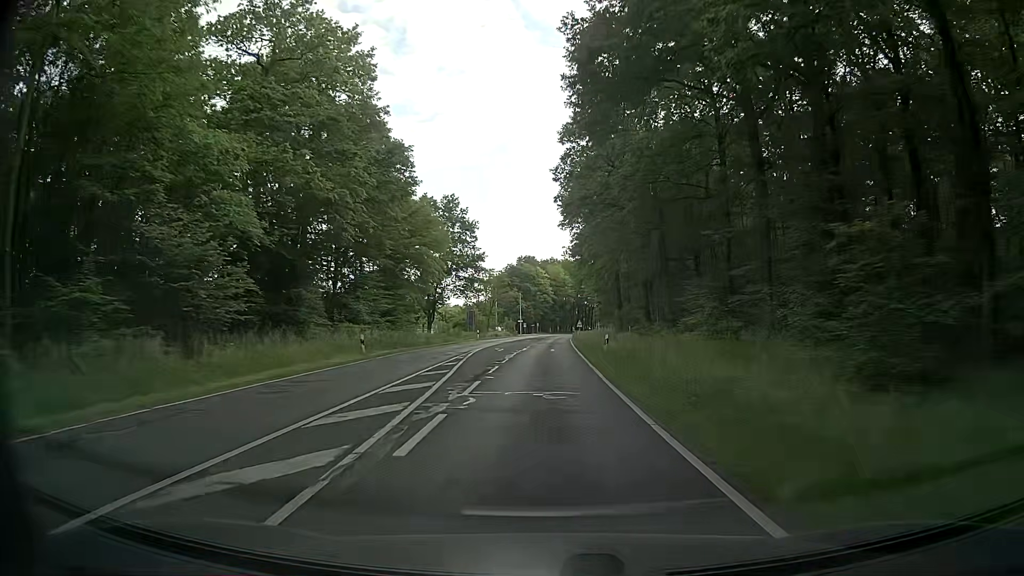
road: secondary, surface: asphalt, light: Day
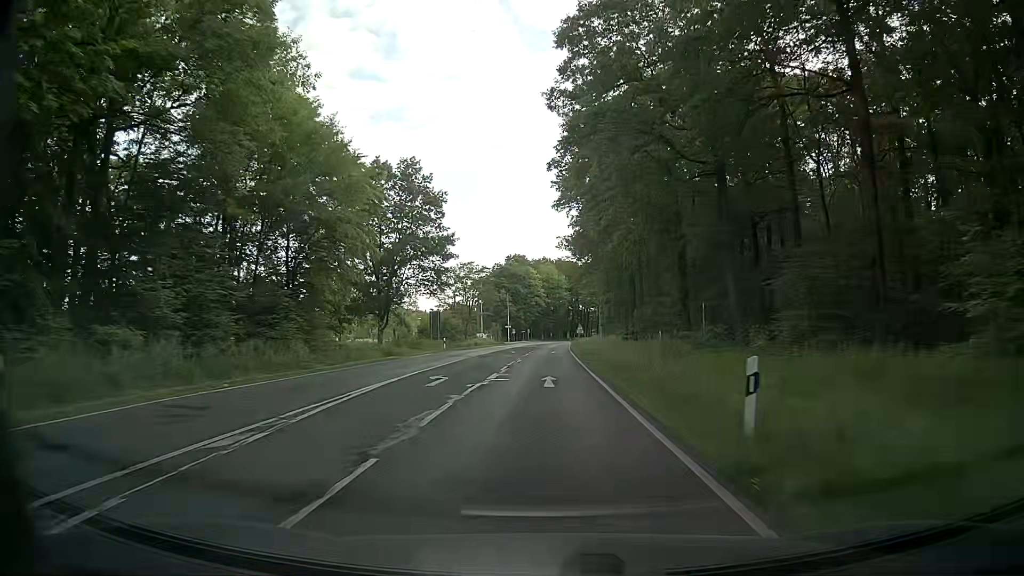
(+0.2, +21.6) m; +1°
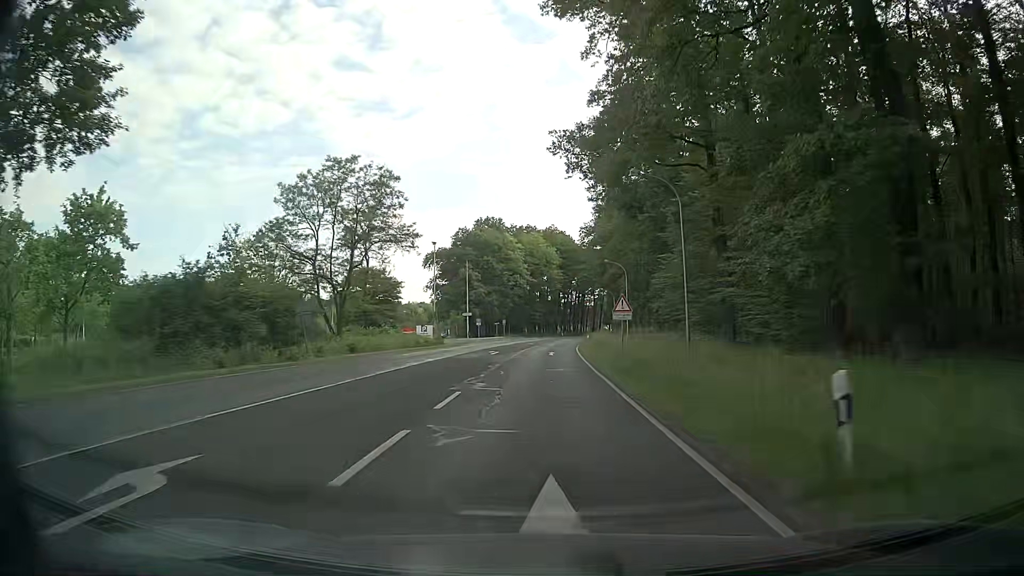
(+0.6, +54.0) m; +2°
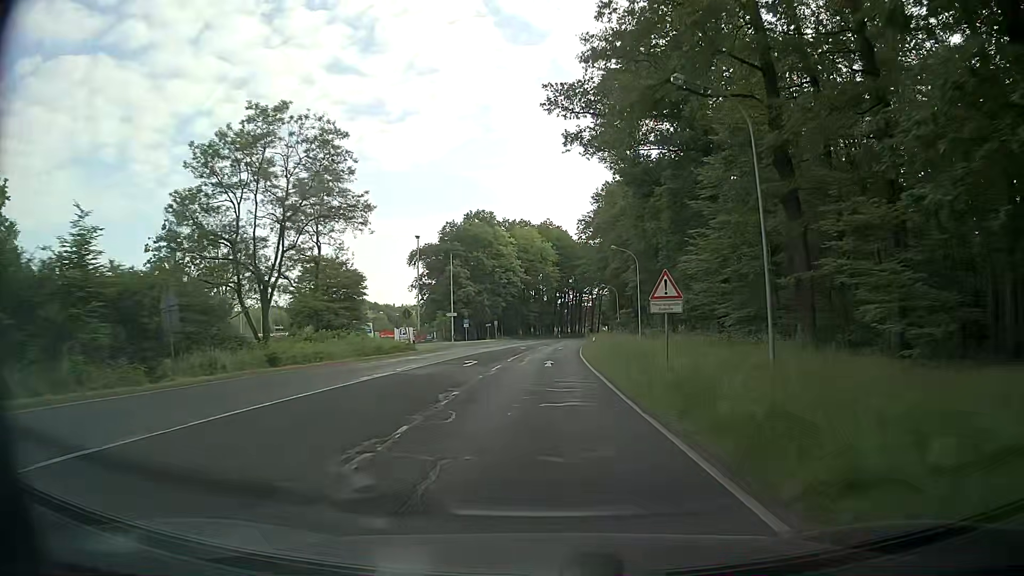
(0.0, +10.8) m; +1°
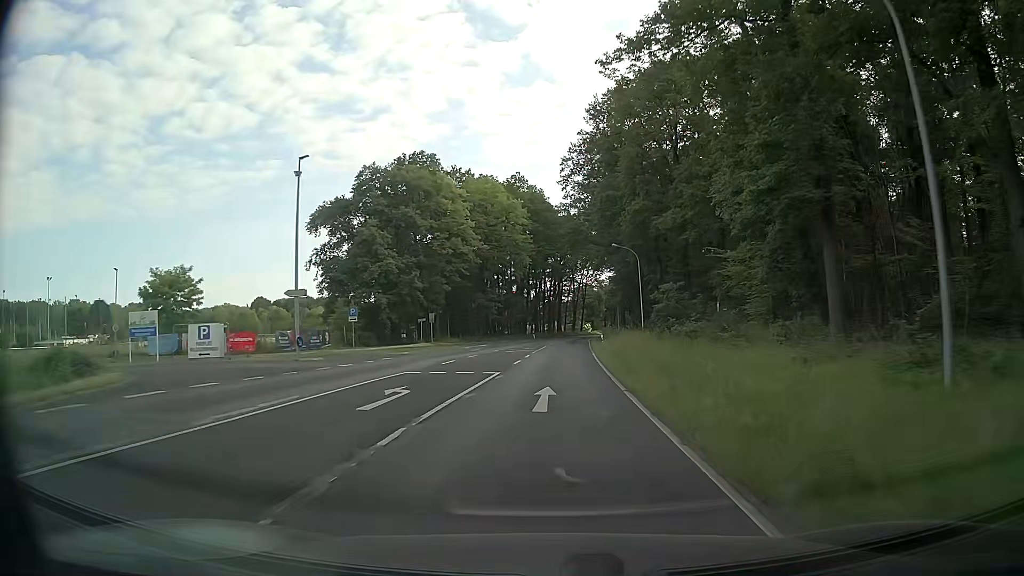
(+0.3, +43.1) m; +2°
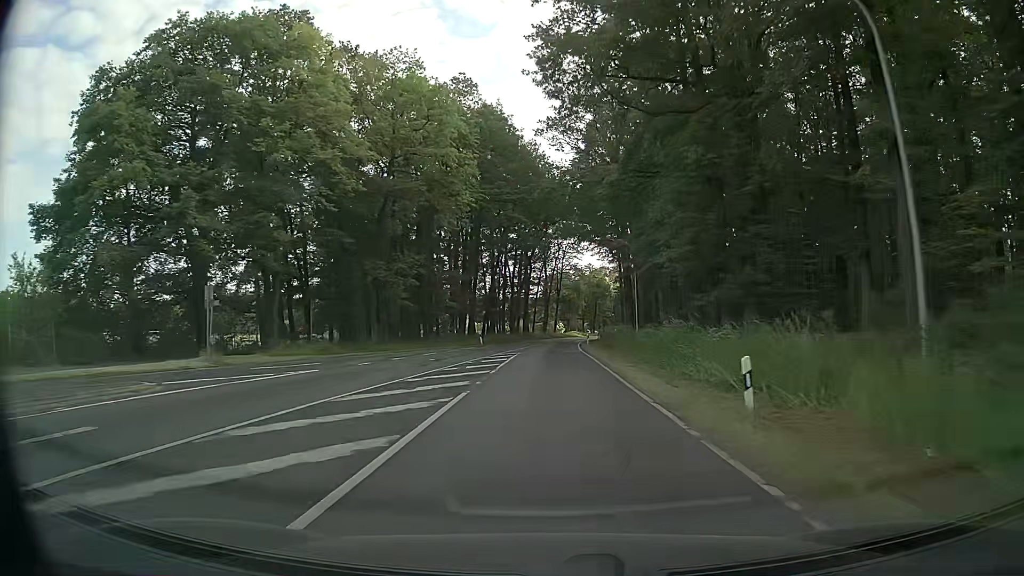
(+0.9, +43.1) m; +3°
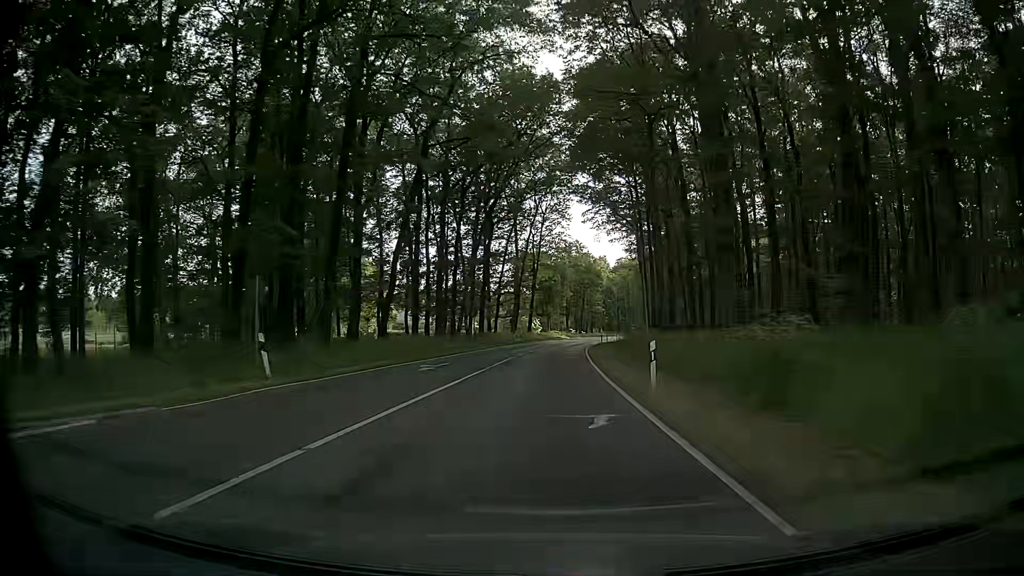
(+0.6, +43.2) m; +2°
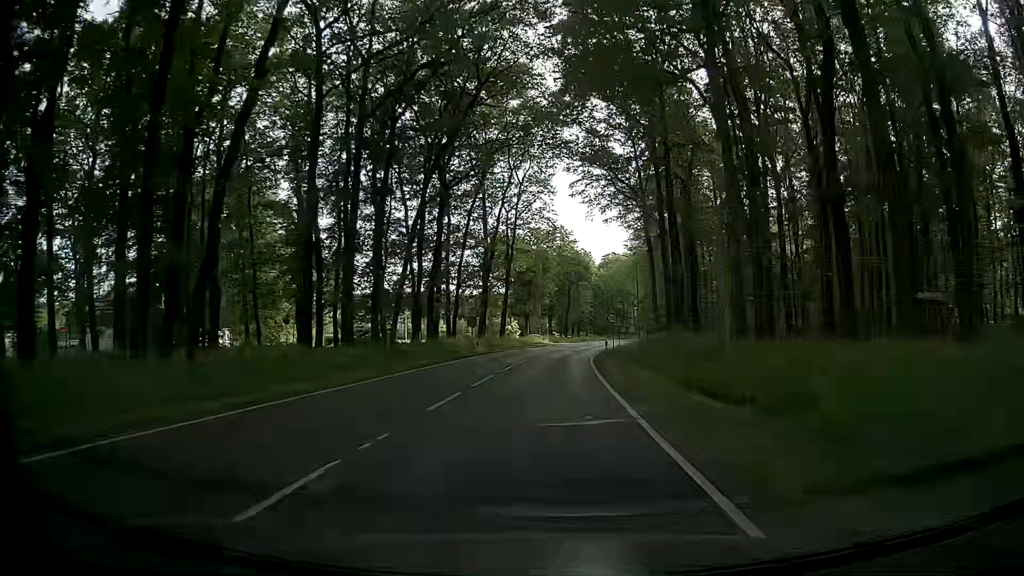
(+0.4, +21.6) m; +2°
(0, +10) (0, +20) (+1, +30) (+1, +40) (+2, +50) (+3, +60) (+4, +70) (+6, +80) (+8, +90) (+9, +99) m
